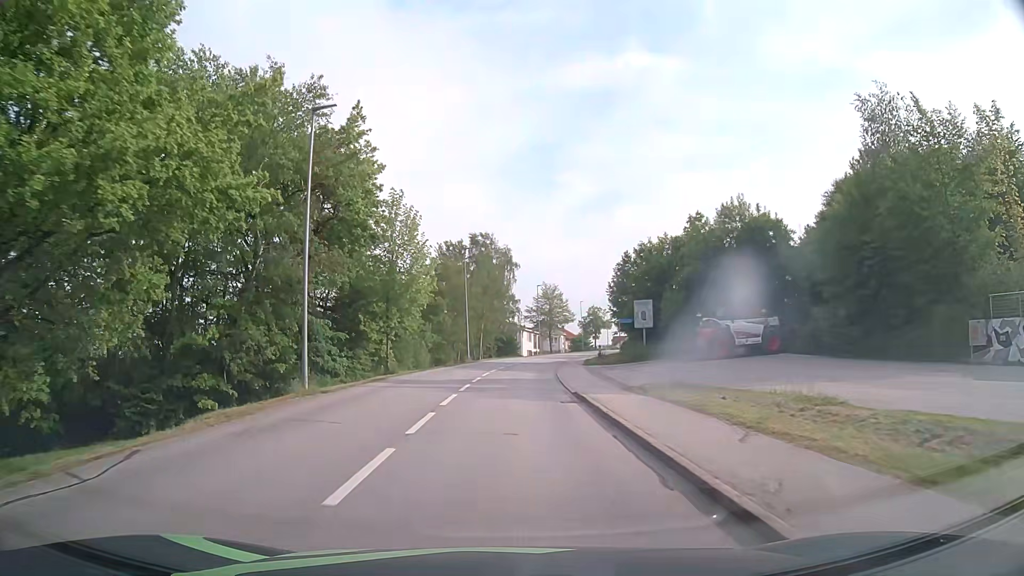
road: tertiary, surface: asphalt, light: Day
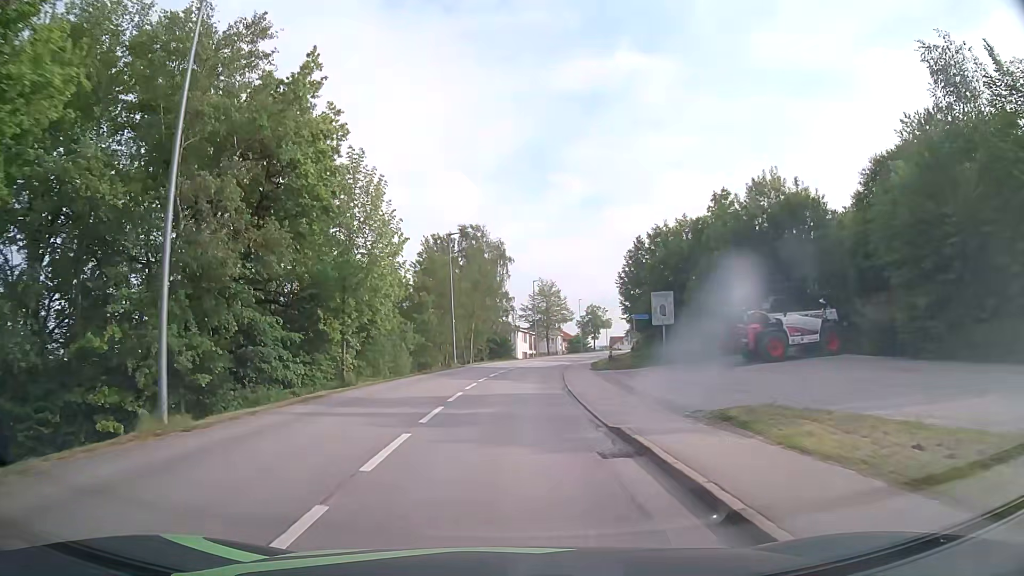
(0.0, +7.5) m; 0°
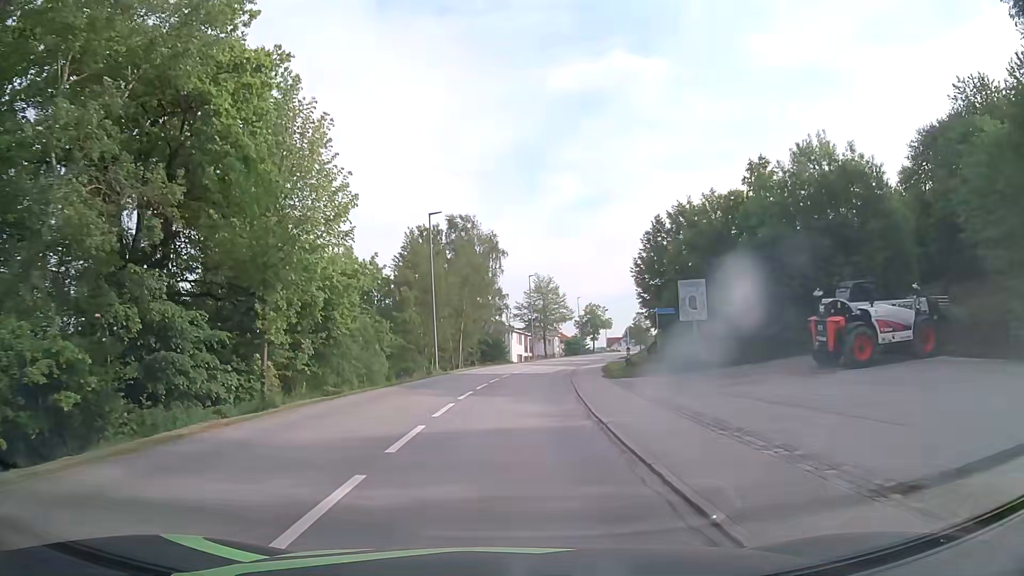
(0.0, +7.5) m; 0°
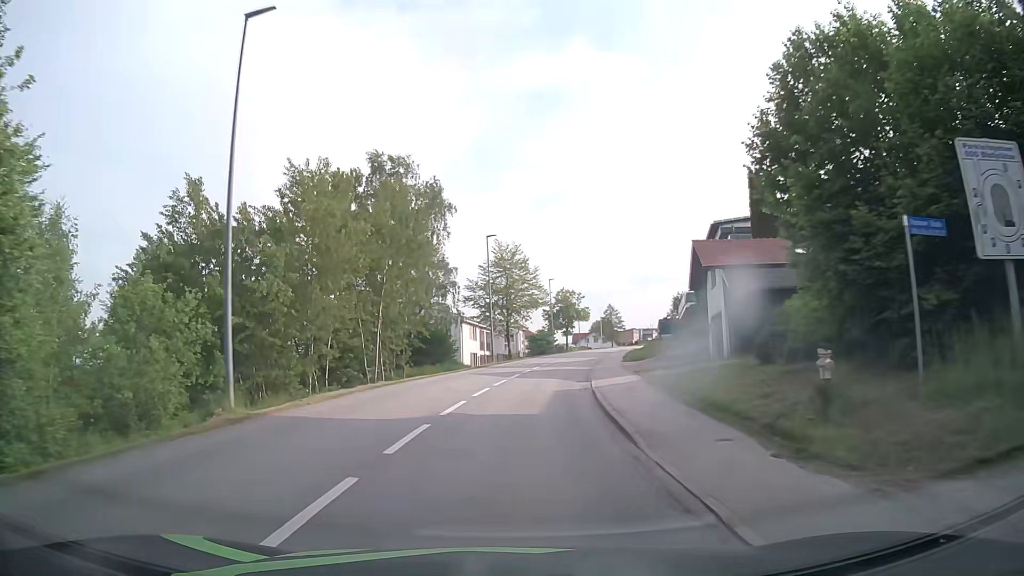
(+0.6, +22.8) m; +4°
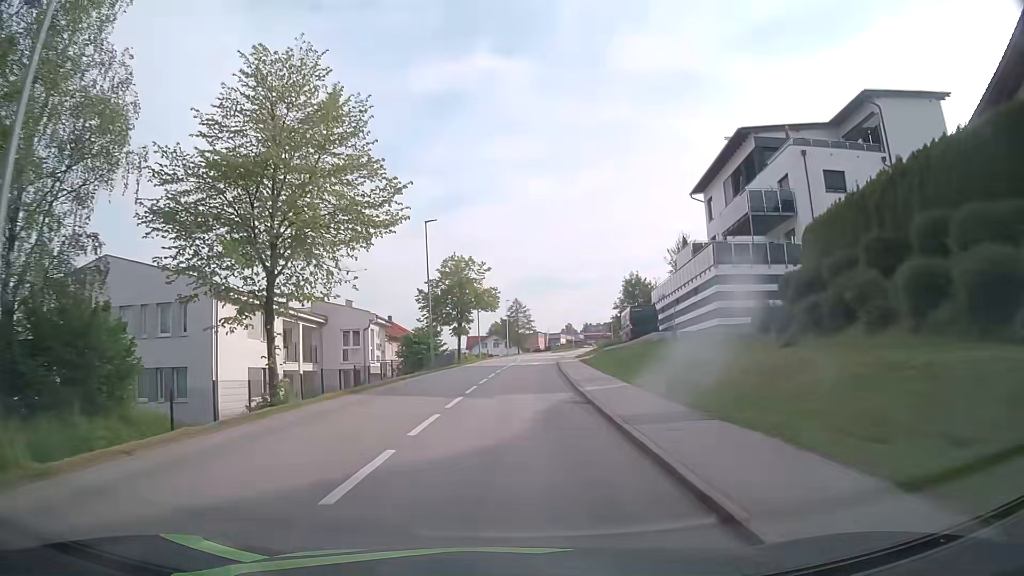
(+3.2, +38.6) m; +9°
